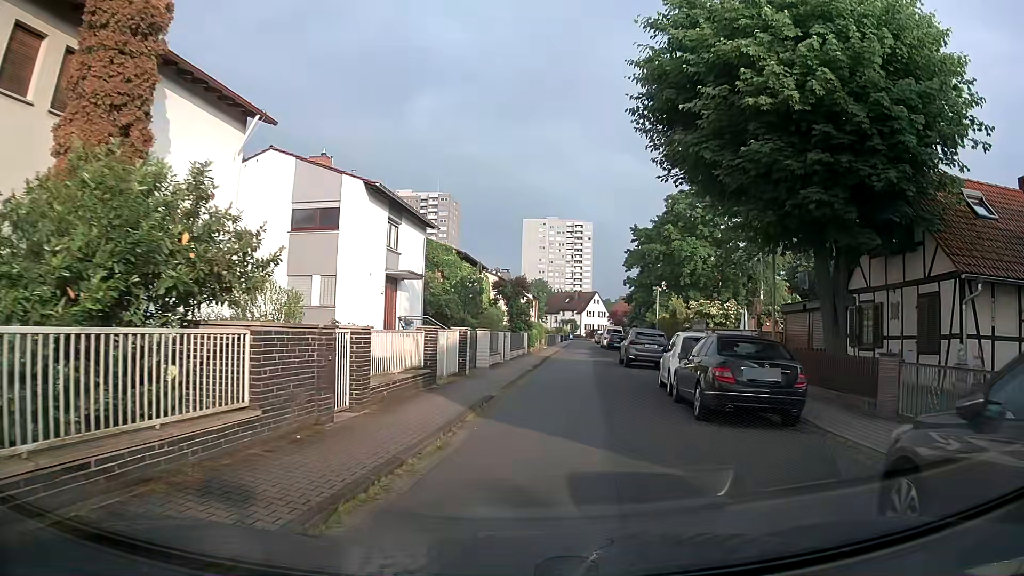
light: Day
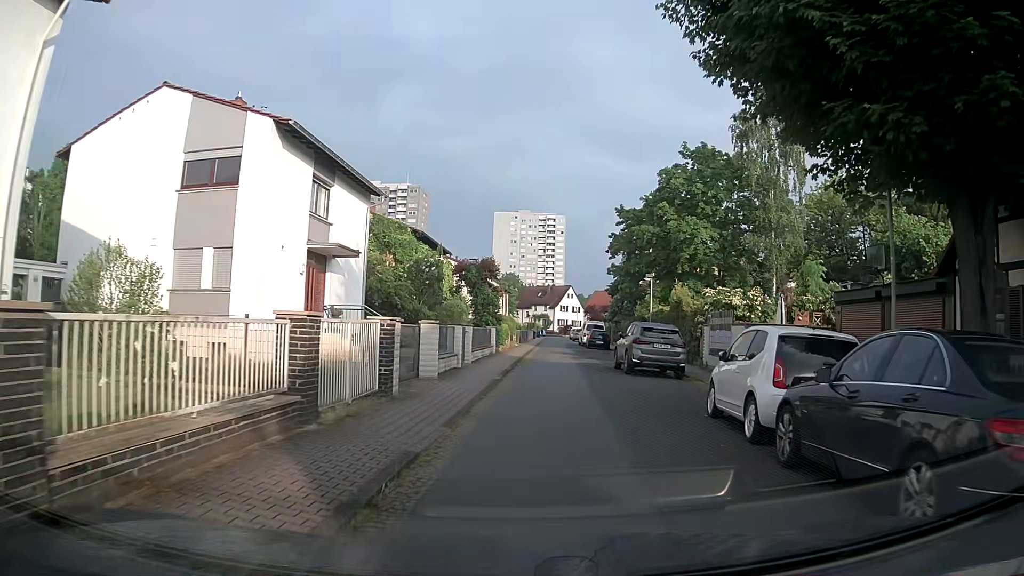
(+0.2, +7.3) m; +3°
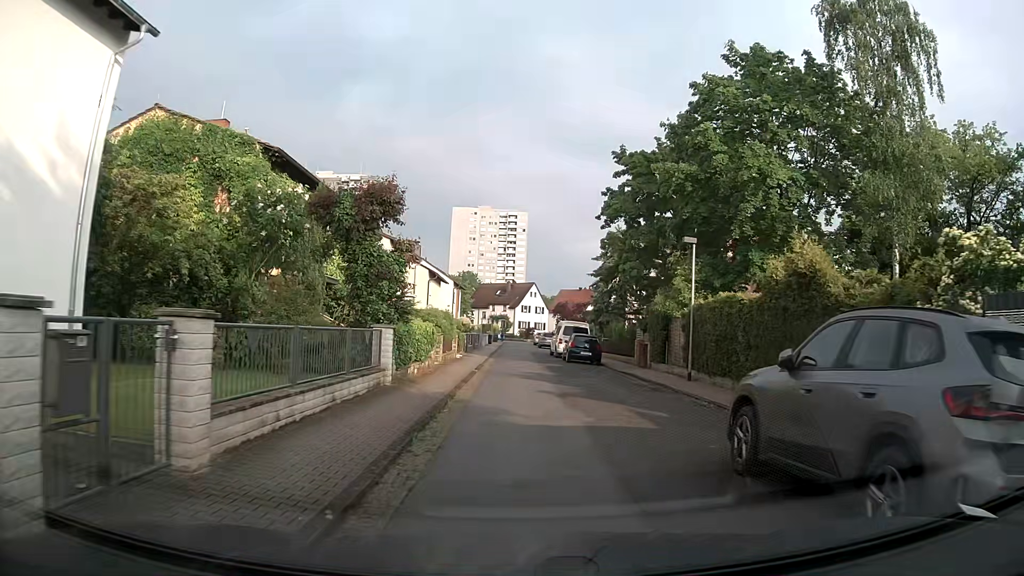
(+0.6, +17.1) m; +4°
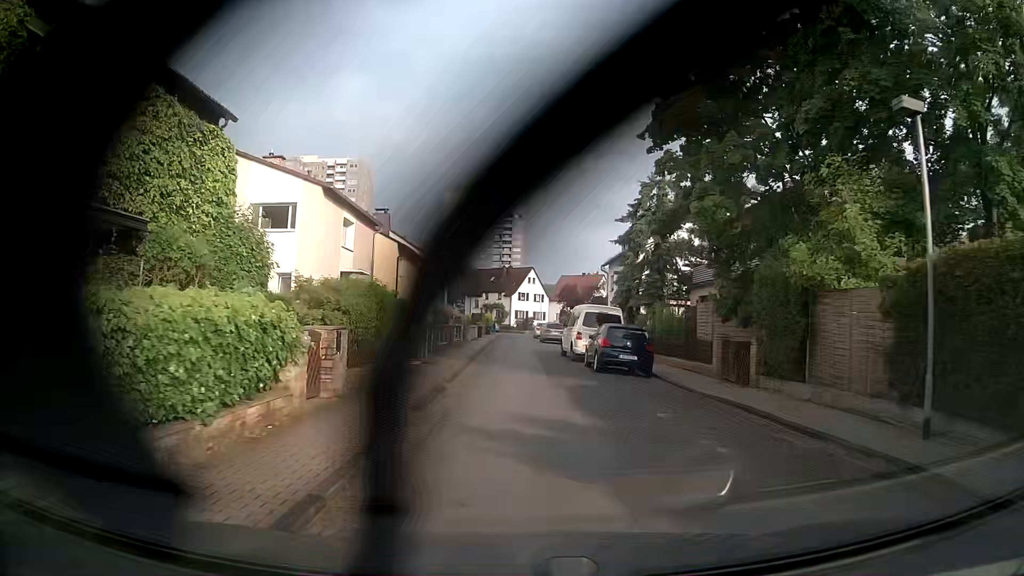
(0.0, +13.3) m; 0°
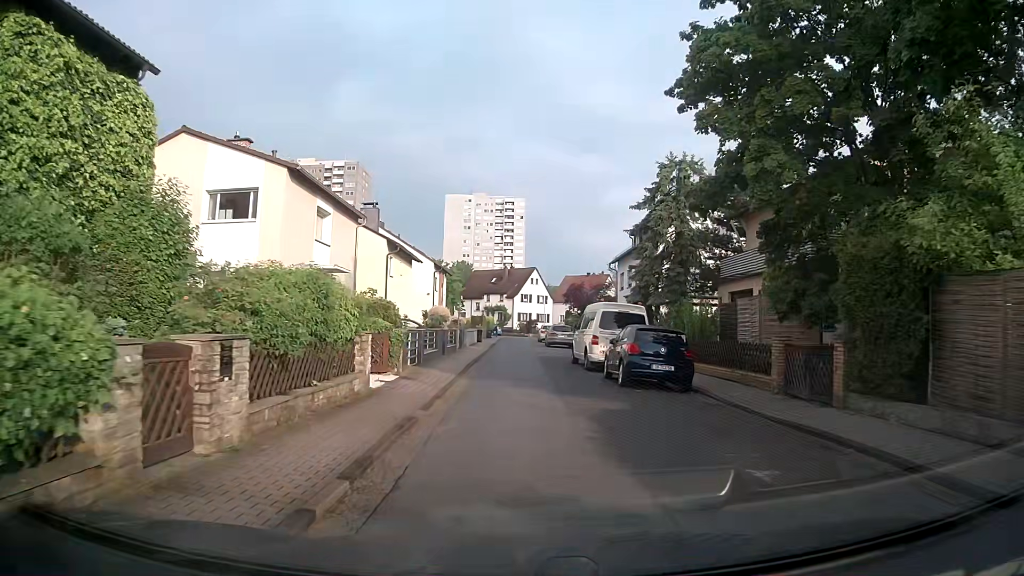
(+0.1, +4.3) m; 0°
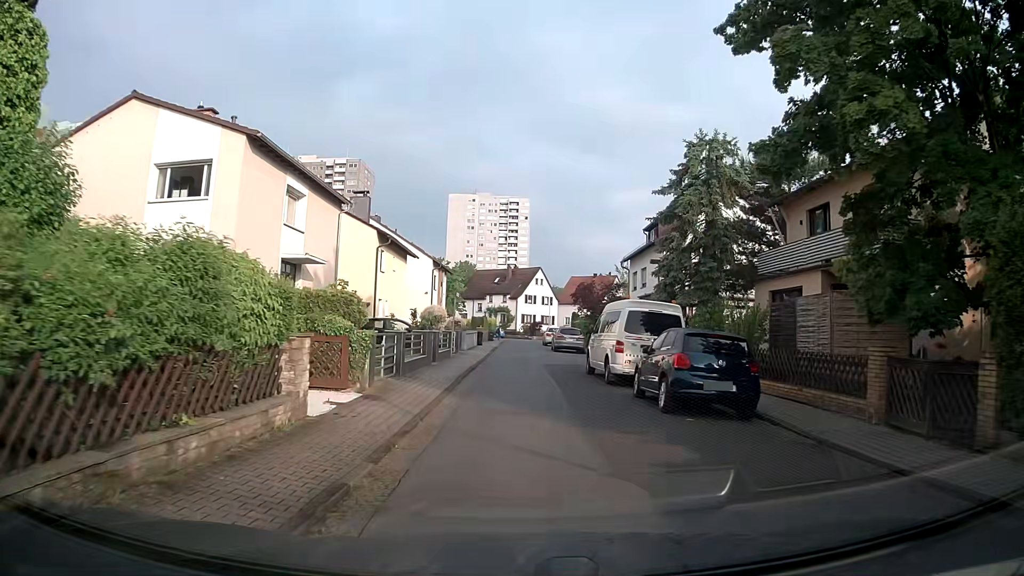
(0.0, +4.1) m; -1°
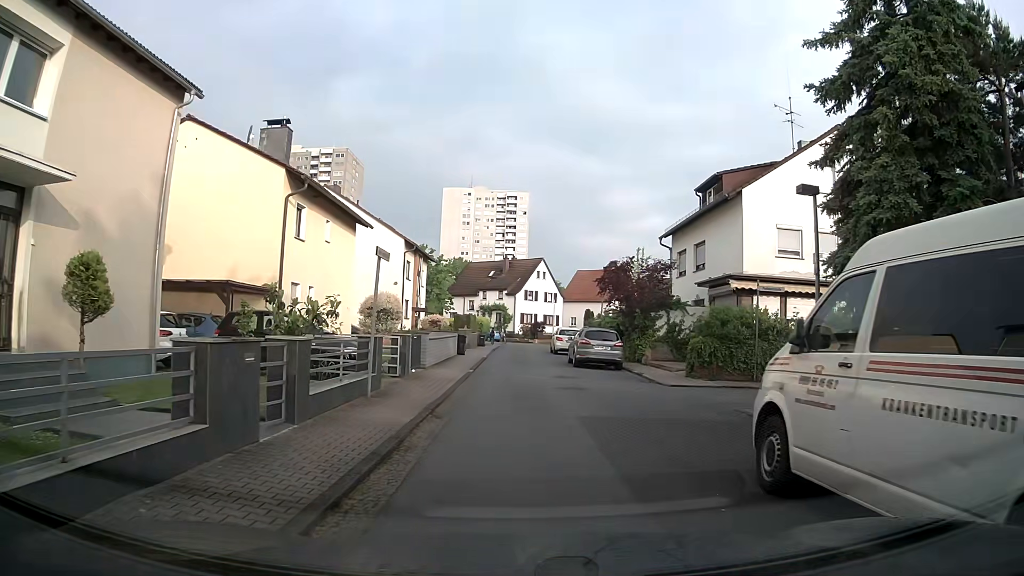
(+0.1, +14.6) m; +2°
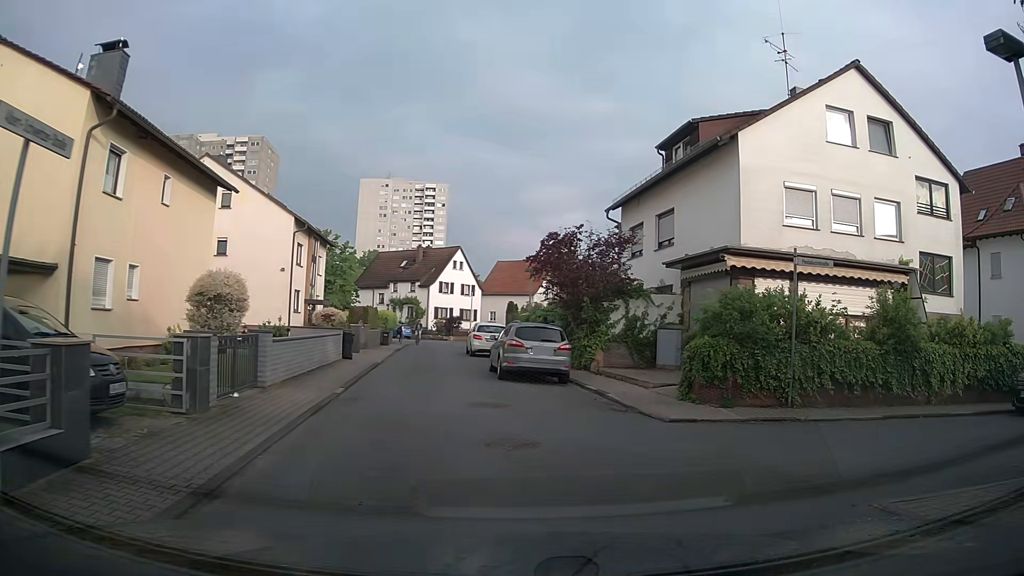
(0.0, +7.7) m; +4°
